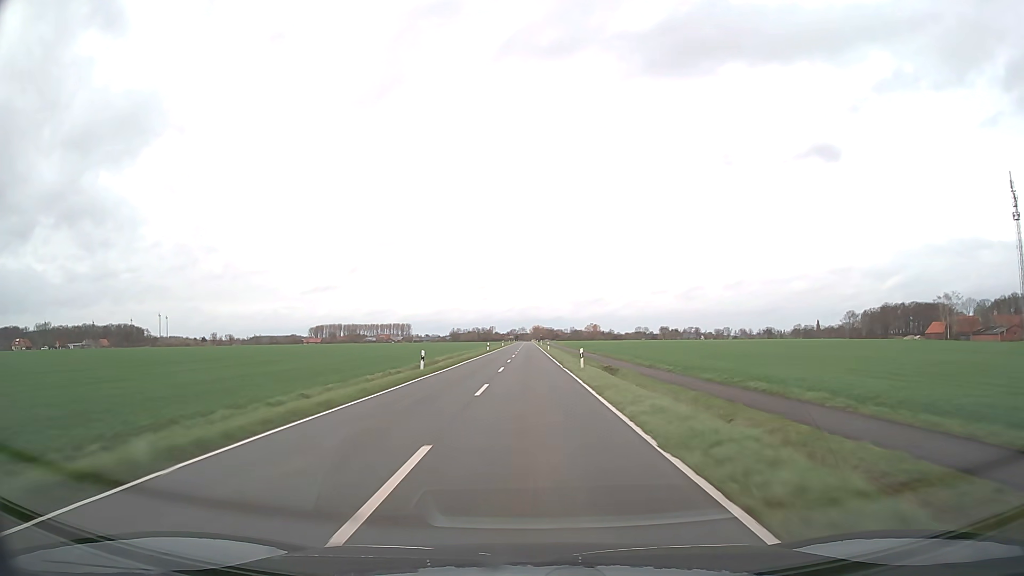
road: secondary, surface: asphalt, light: Day
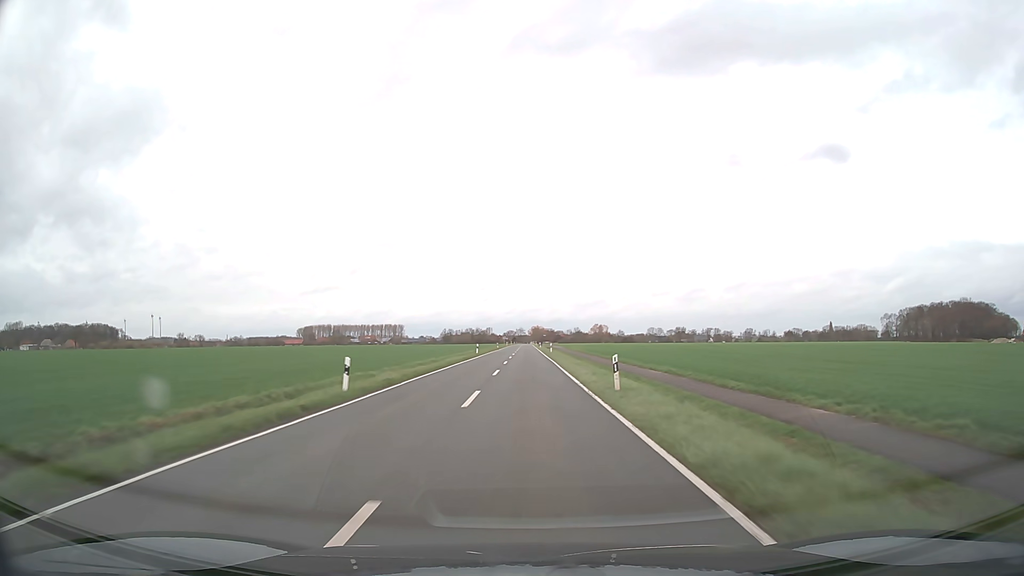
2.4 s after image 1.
(0.0, +63.4) m; 0°
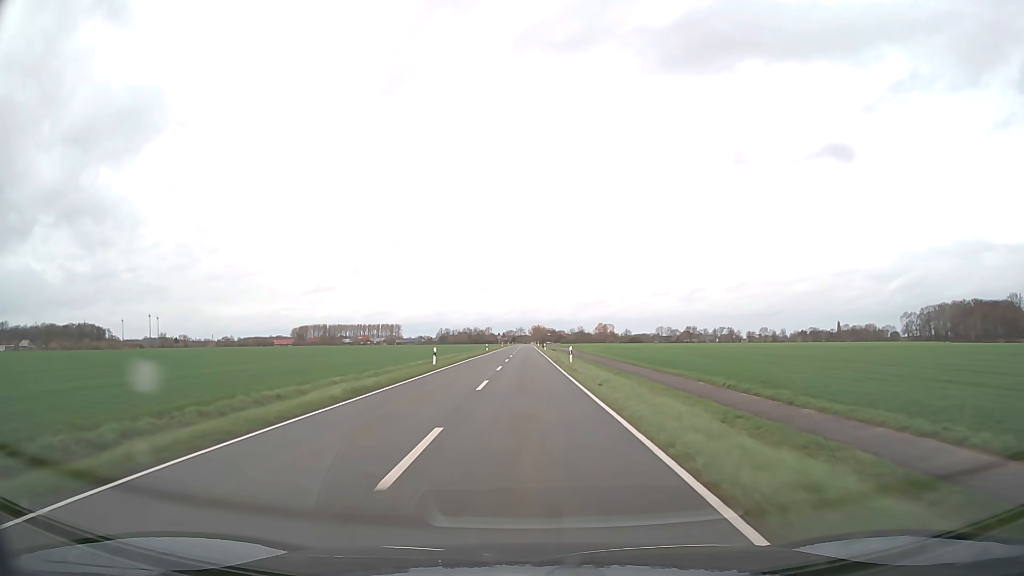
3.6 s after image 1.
(0.0, +31.6) m; 0°
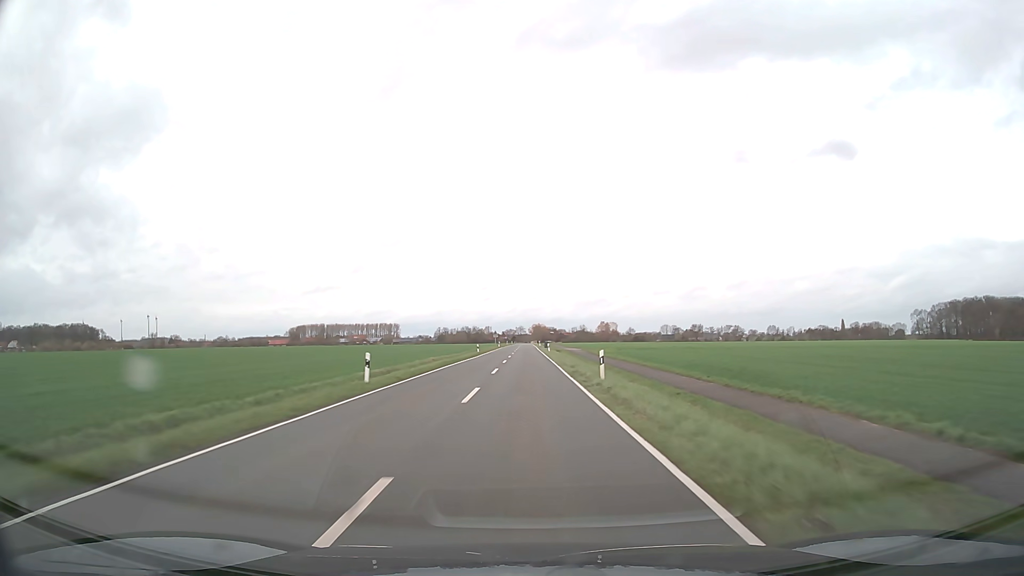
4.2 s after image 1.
(0.0, +15.8) m; 0°
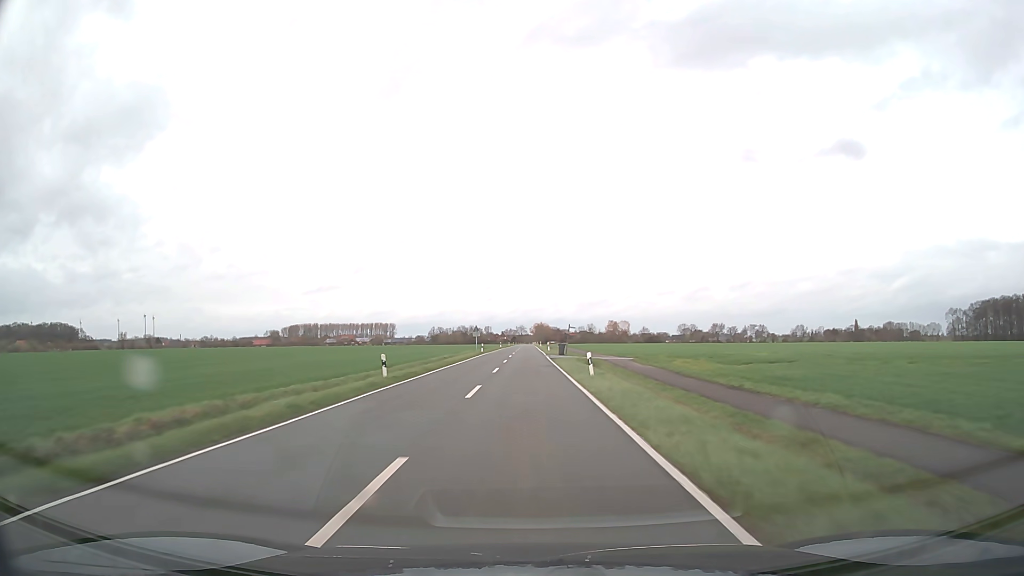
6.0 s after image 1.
(0.0, +47.2) m; 0°
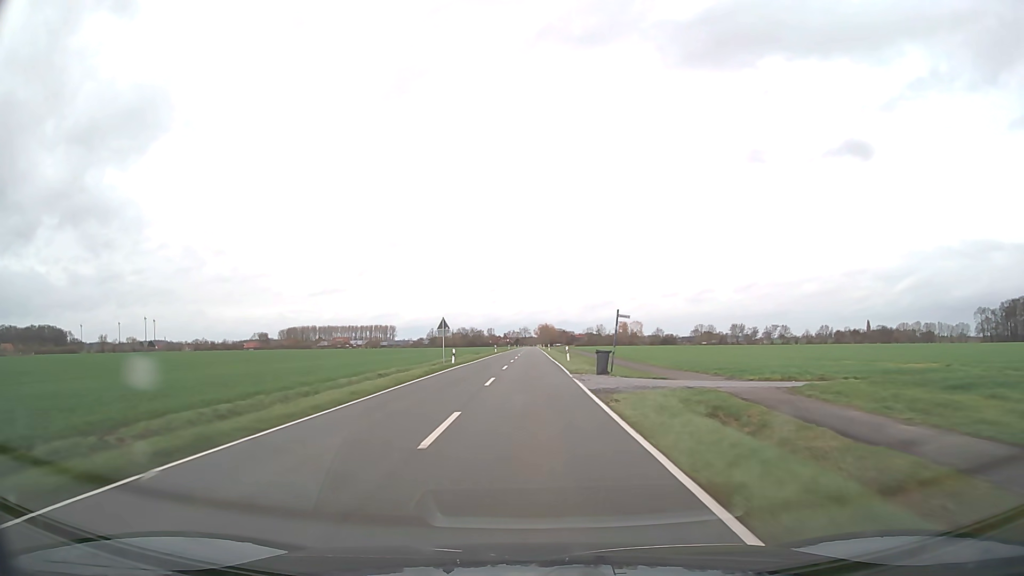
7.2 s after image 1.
(0.0, +31.3) m; 0°
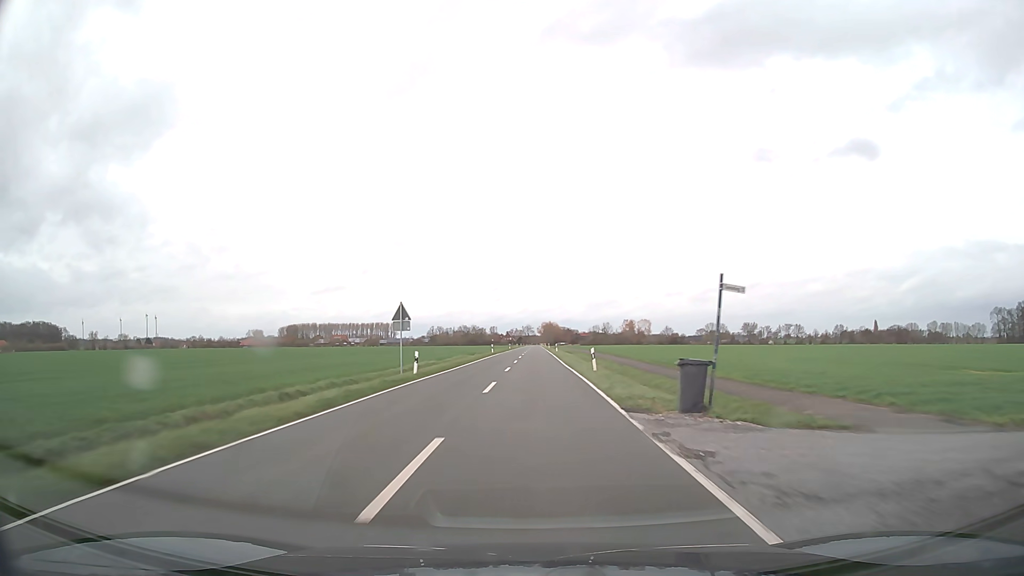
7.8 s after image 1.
(-0.1, +15.5) m; 0°
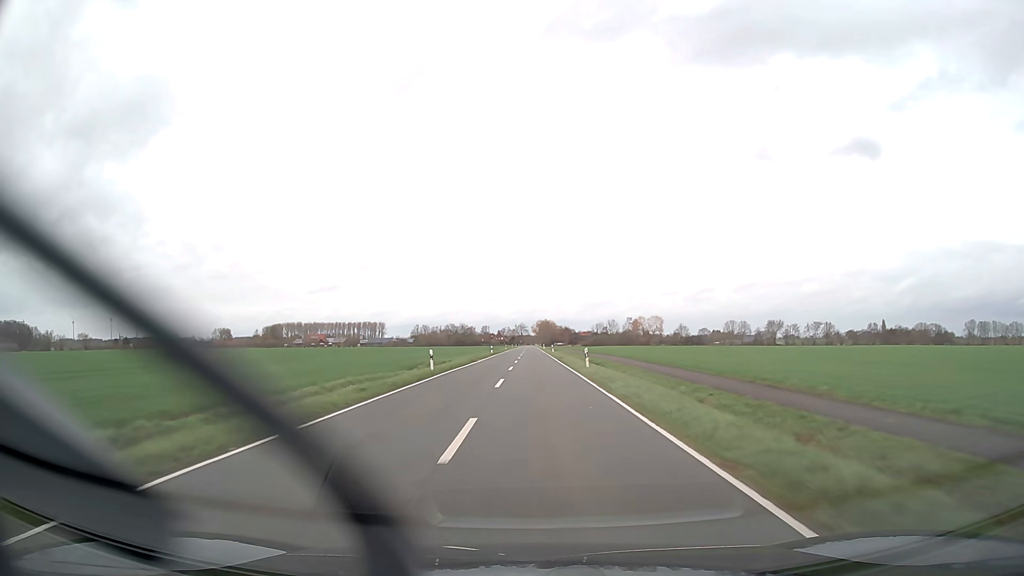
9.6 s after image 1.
(+0.2, +45.5) m; +1°
(0, +10) (0, +20) (0, +30) (0, +40) (0, +50) (0, +60) (0, +70) (0, +80) (0, +90) (0, +100) m
